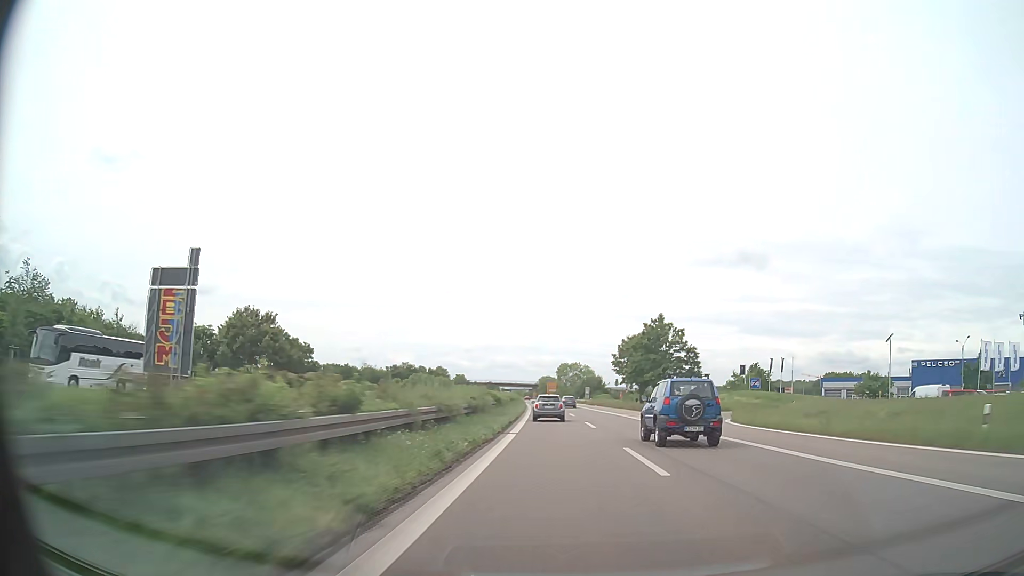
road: trunk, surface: asphalt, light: Day
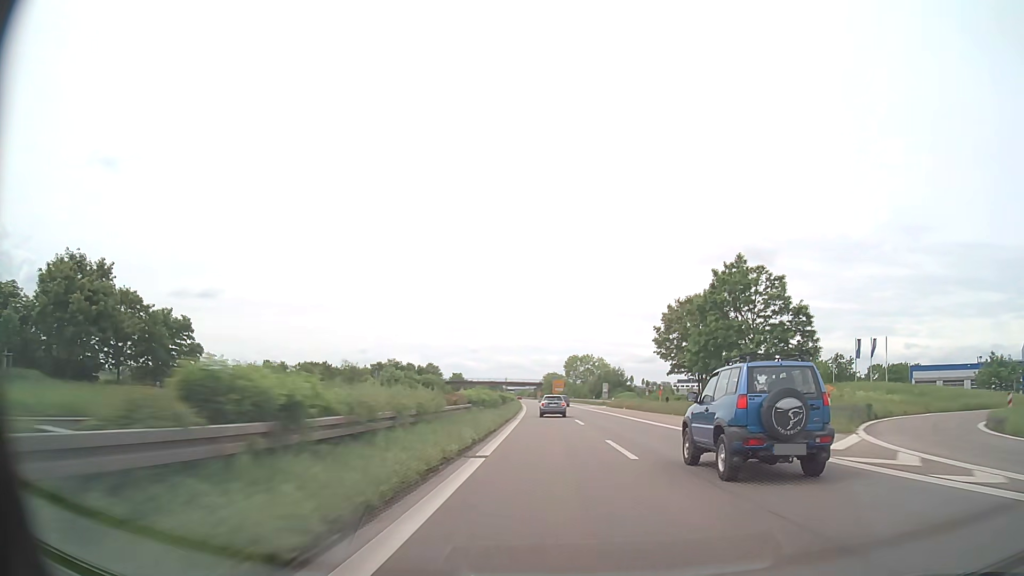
(0.0, +33.0) m; 0°
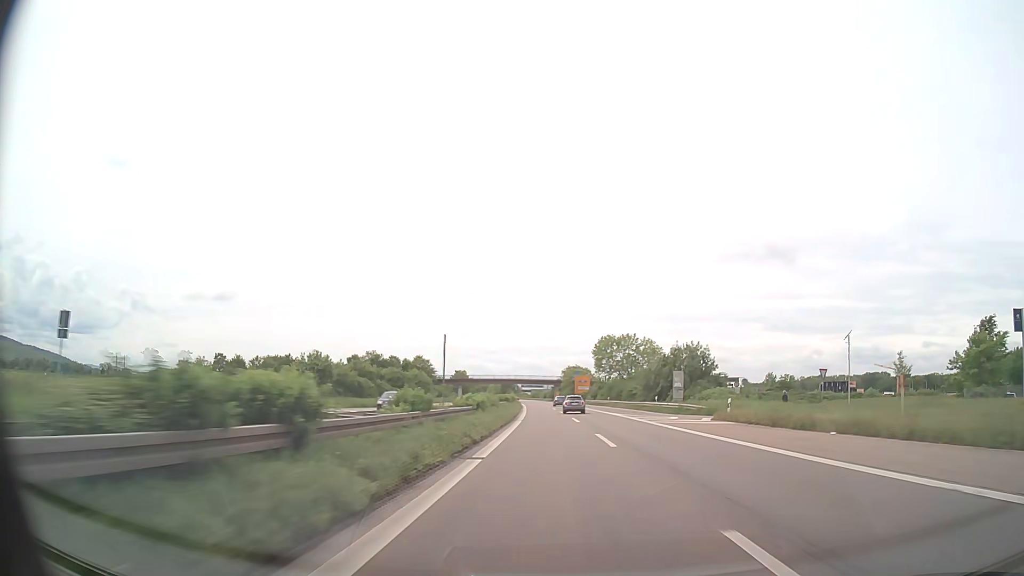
(-0.7, +49.7) m; -2°
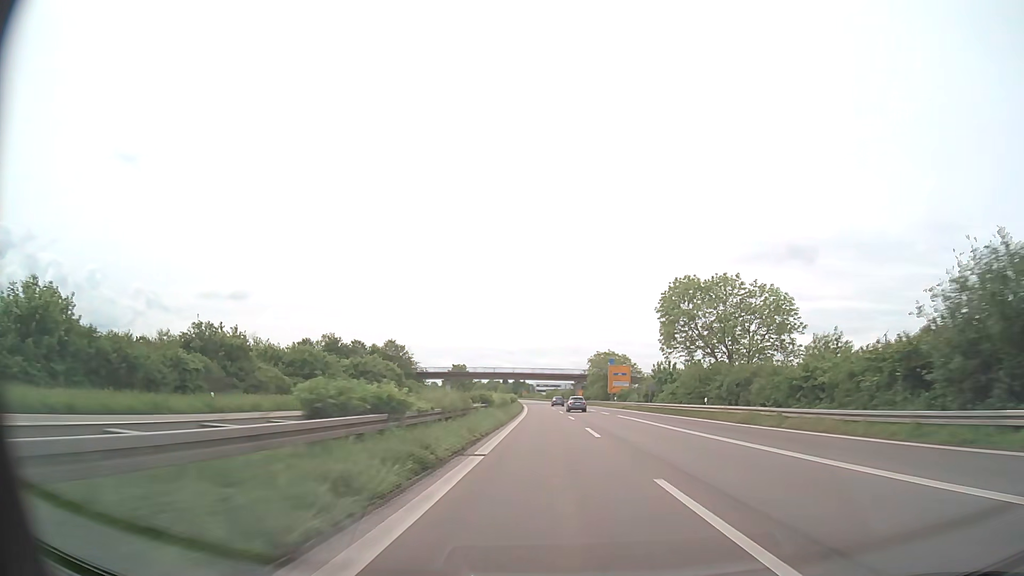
(-0.6, +49.7) m; -1°
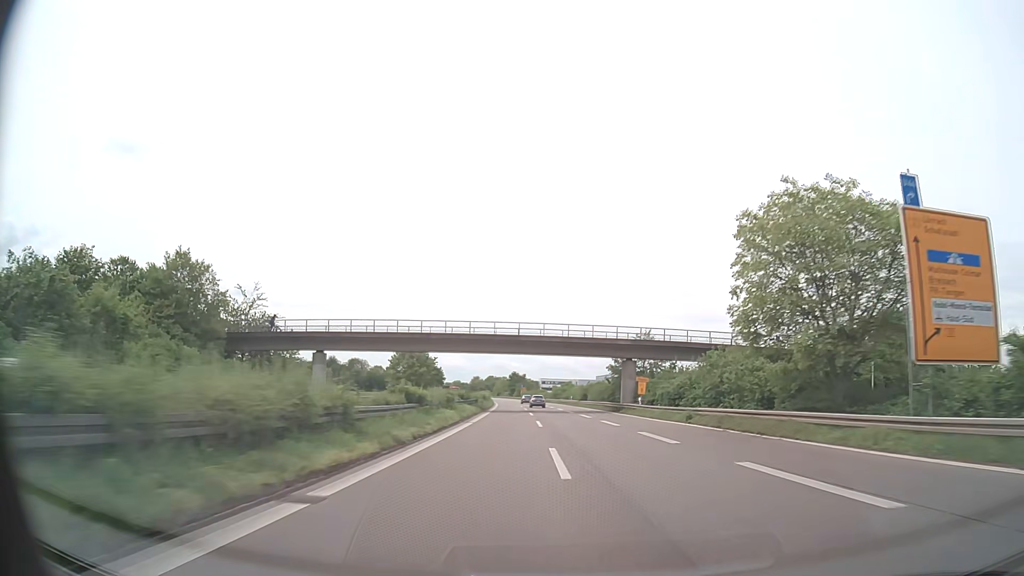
(-0.8, +83.2) m; -1°
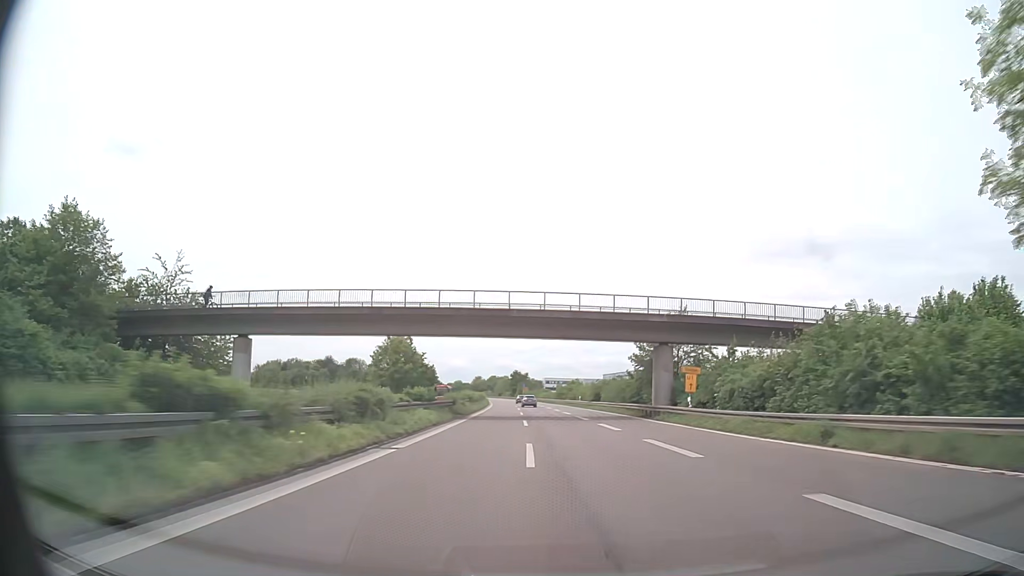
(-0.1, +16.7) m; 0°
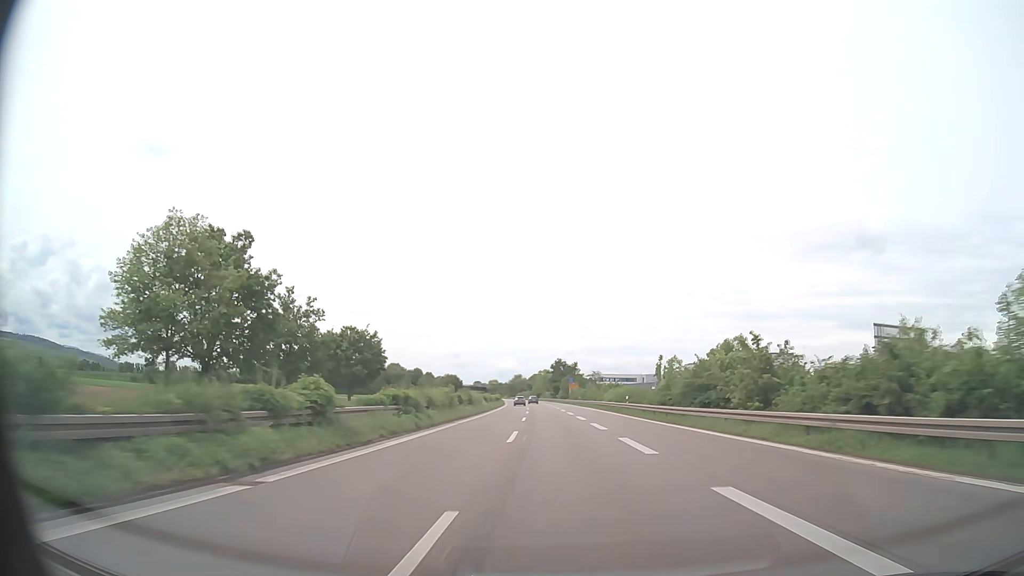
(-3.3, +82.4) m; -4°
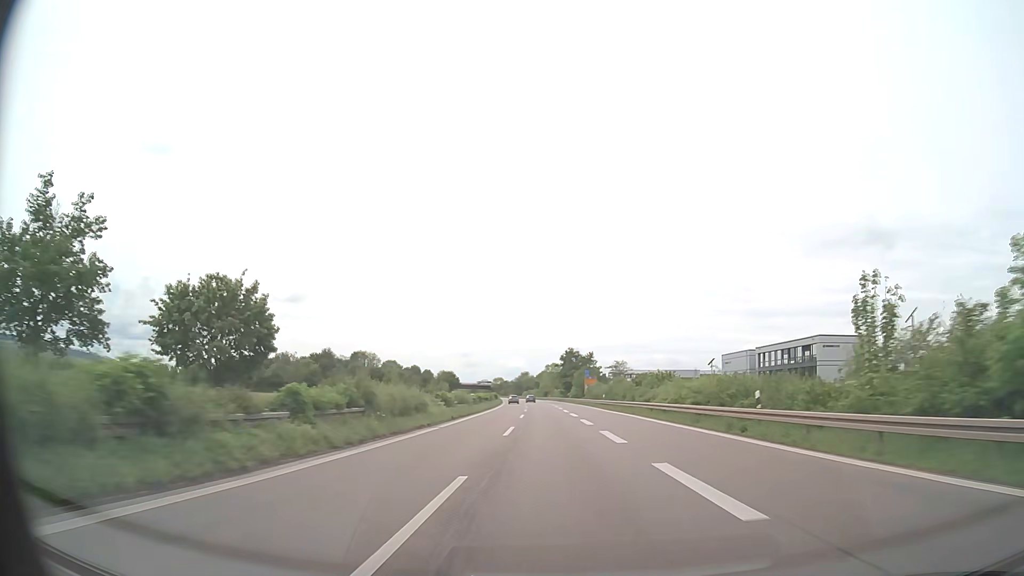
(-0.2, +32.5) m; -1°
